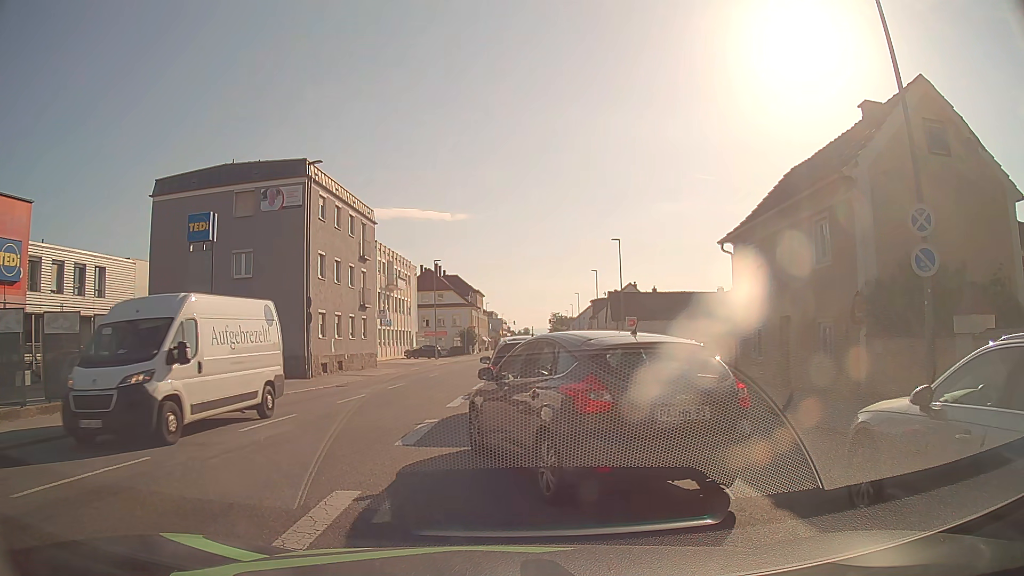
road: tertiary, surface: asphalt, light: Day
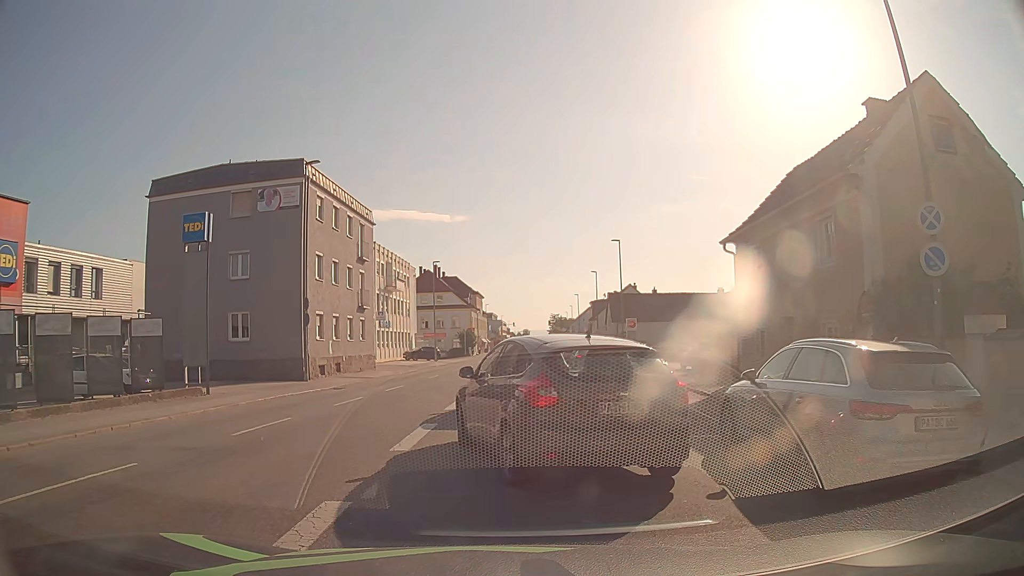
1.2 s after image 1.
(0.0, +0.3) m; 0°
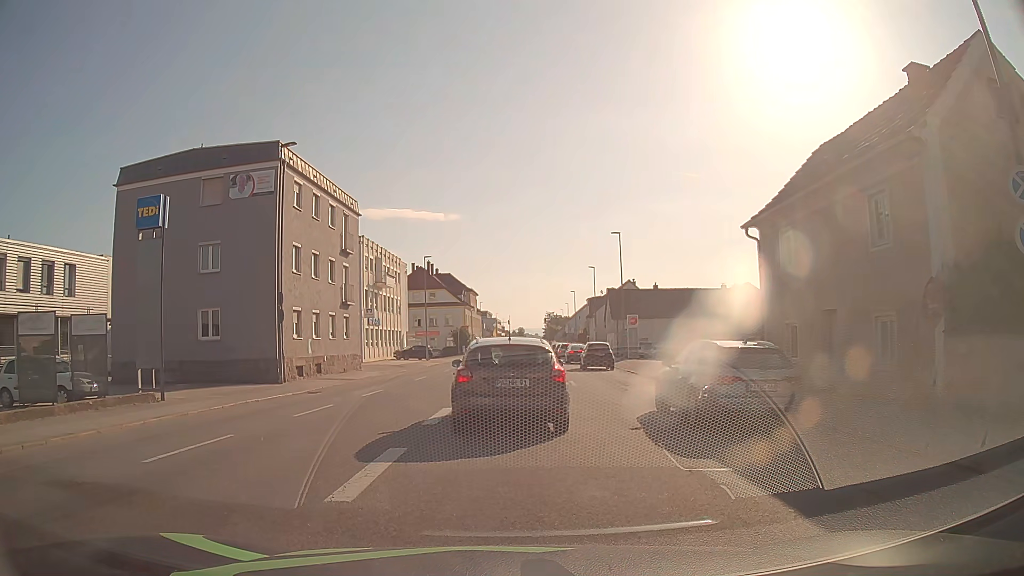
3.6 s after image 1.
(0.0, +3.0) m; 0°
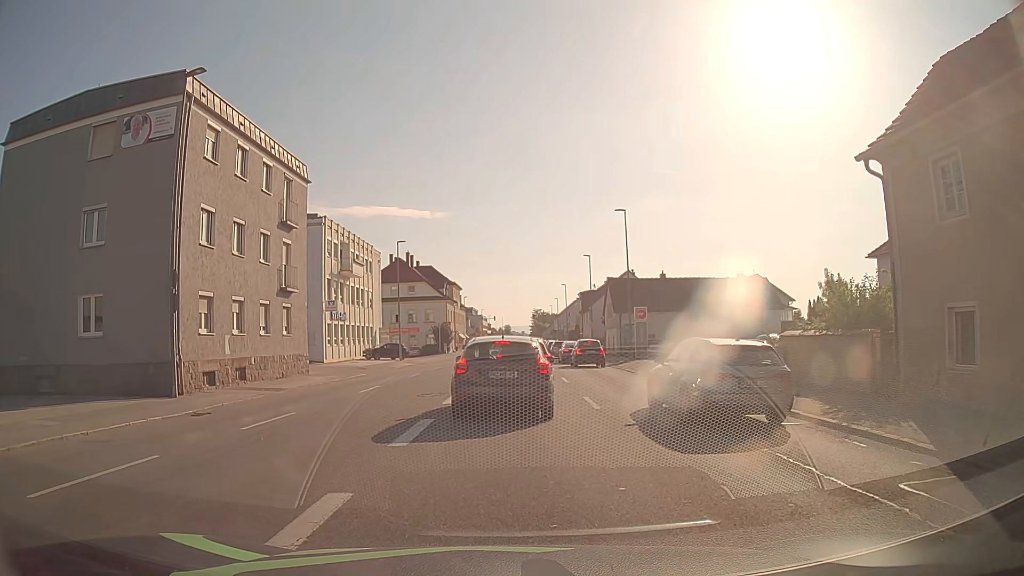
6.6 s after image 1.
(+0.1, +8.8) m; 0°
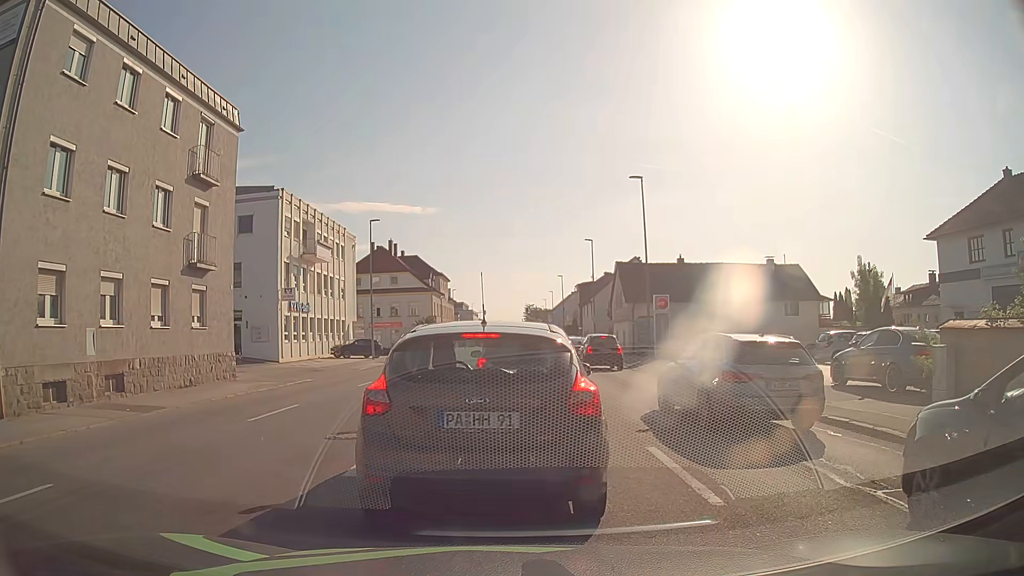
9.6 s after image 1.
(+0.1, +8.3) m; -2°
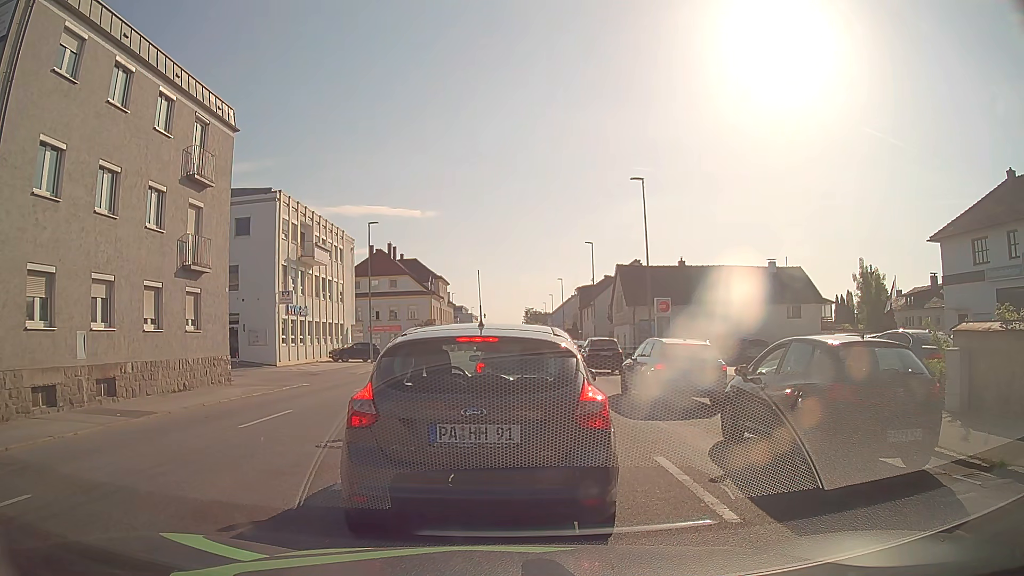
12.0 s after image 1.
(0.0, +0.5) m; 0°
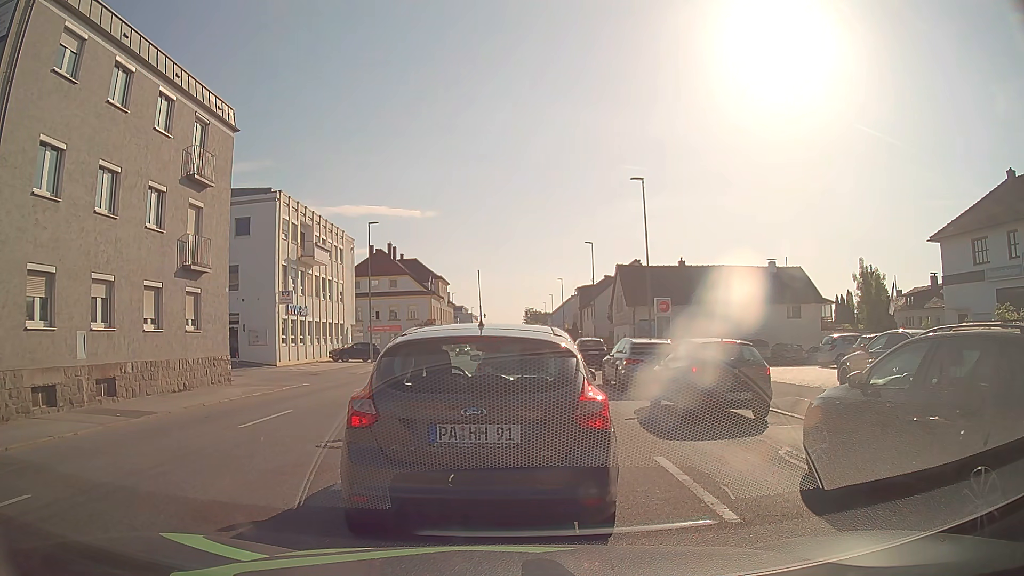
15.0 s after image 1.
(0.0, 0.0) m; 0°
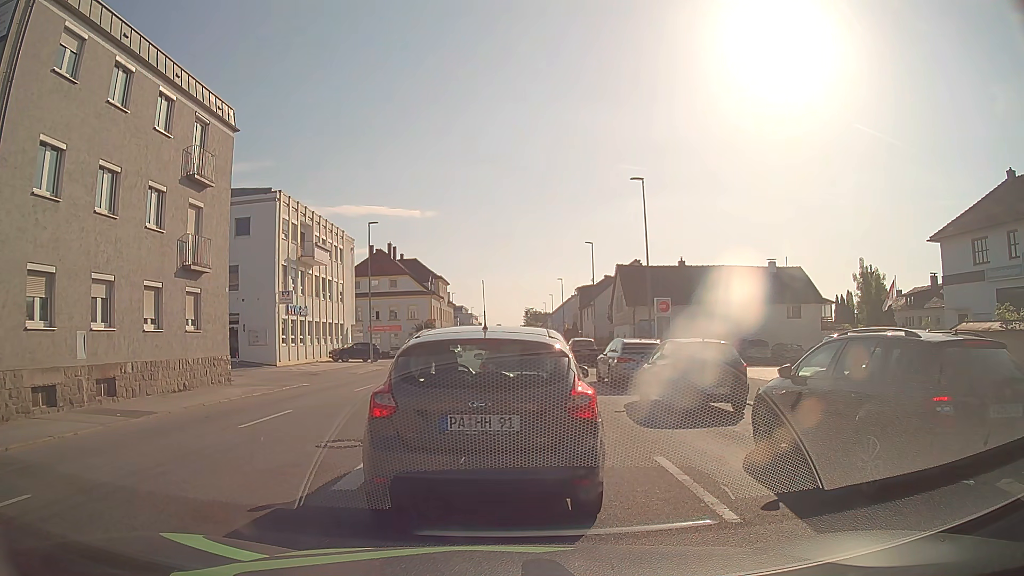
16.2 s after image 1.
(0.0, 0.0) m; 0°
(+1, +10) (+1, +20) (+2, +30) (+3, +40) (+3, +50) (+4, +60) (+5, +70) (+6, +80) (+6, +90) (+7, +100) m
